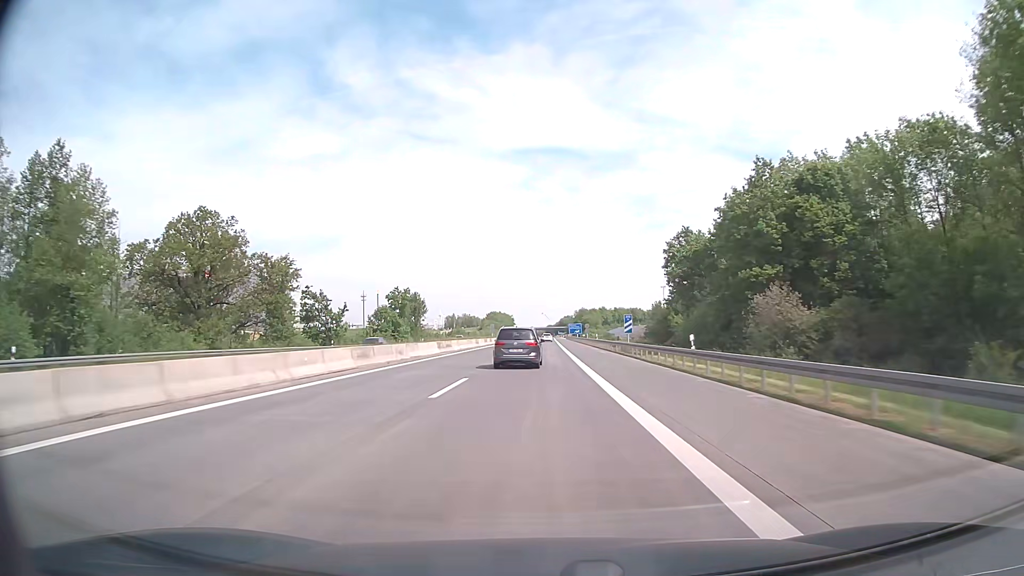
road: motorway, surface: asphalt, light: Day
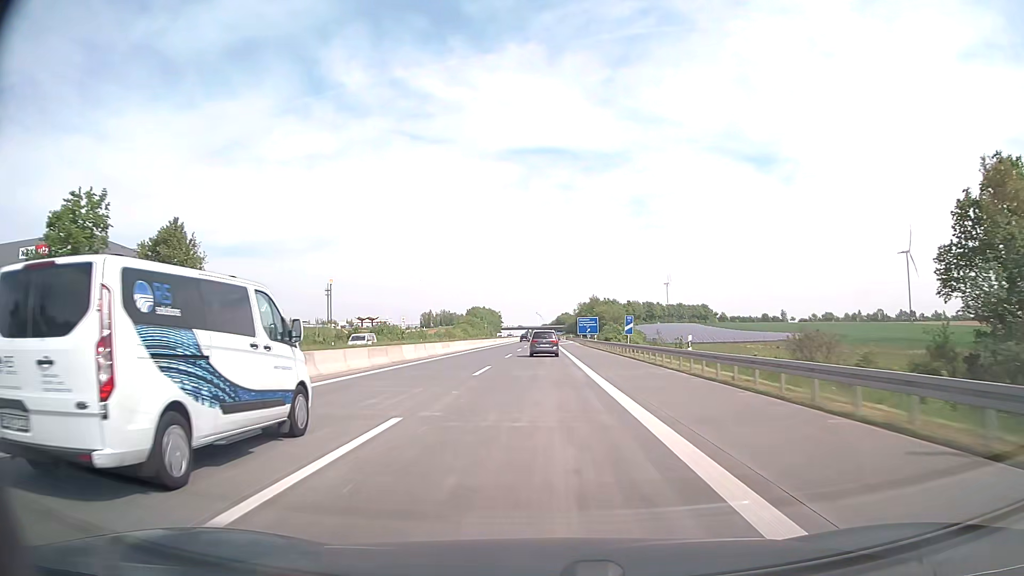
(+0.4, +99.3) m; 0°
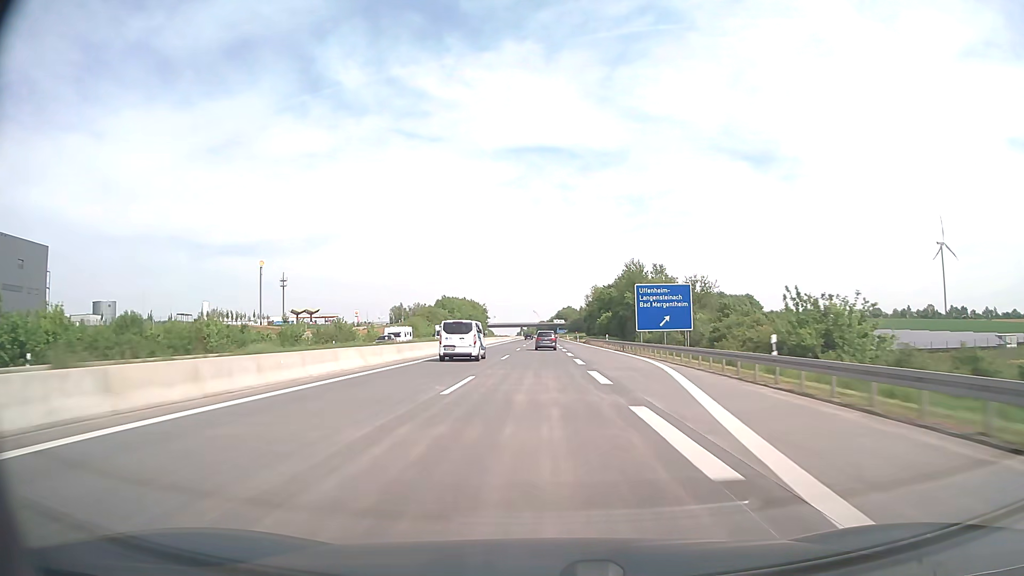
(+0.1, +99.3) m; 0°
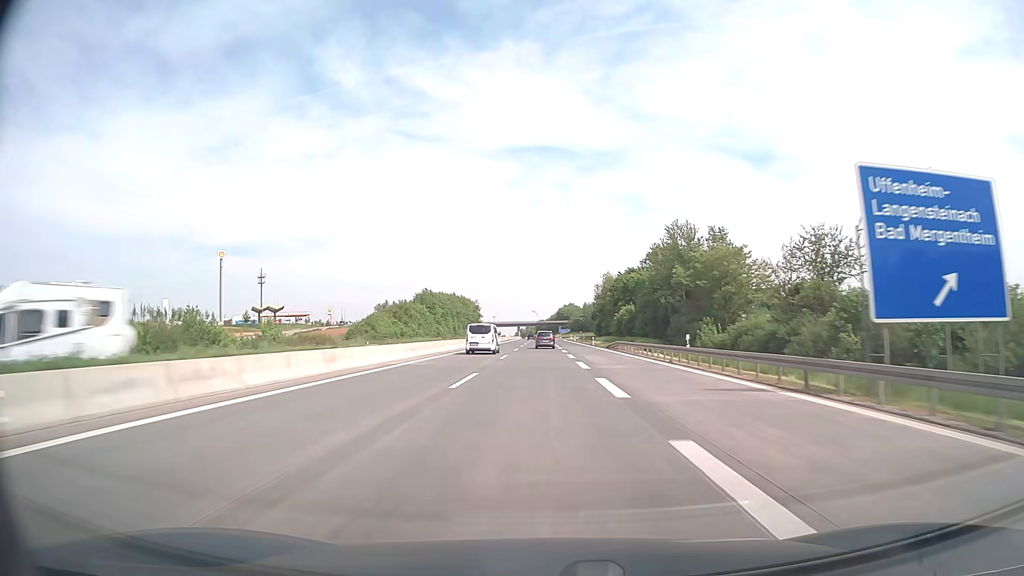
(0.0, +39.7) m; 0°
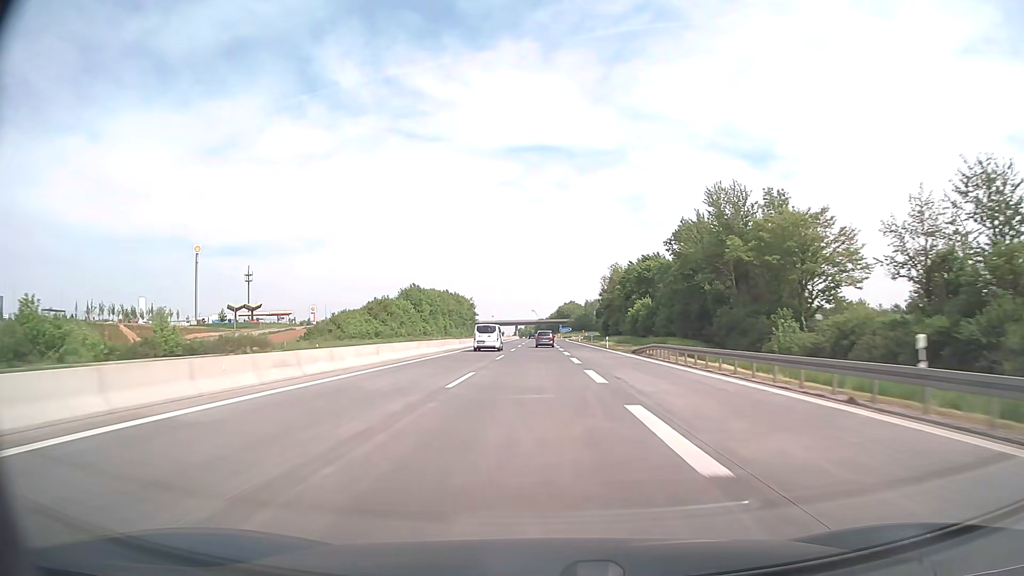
(0.0, +19.9) m; 0°
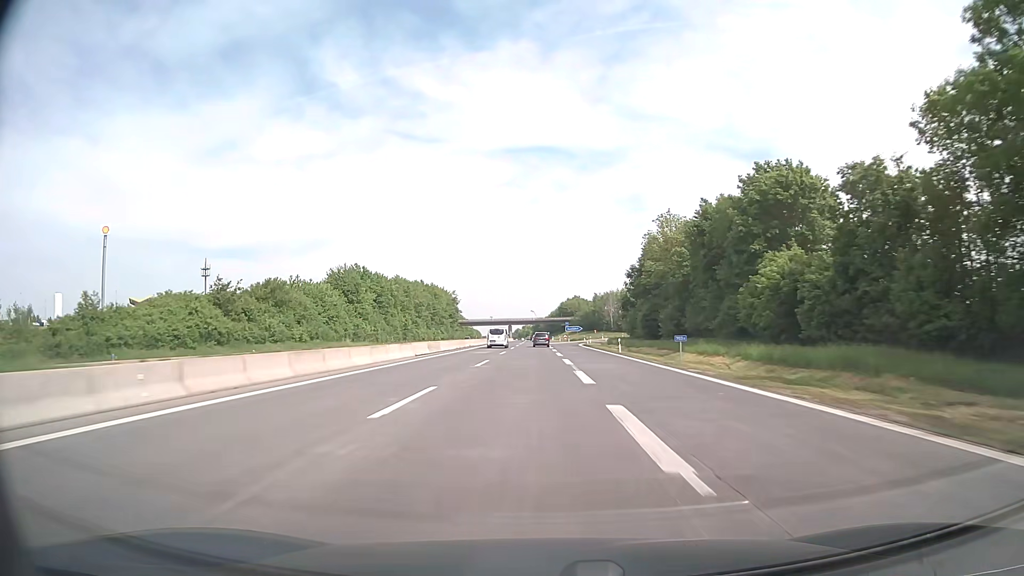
(0.0, +59.6) m; 0°
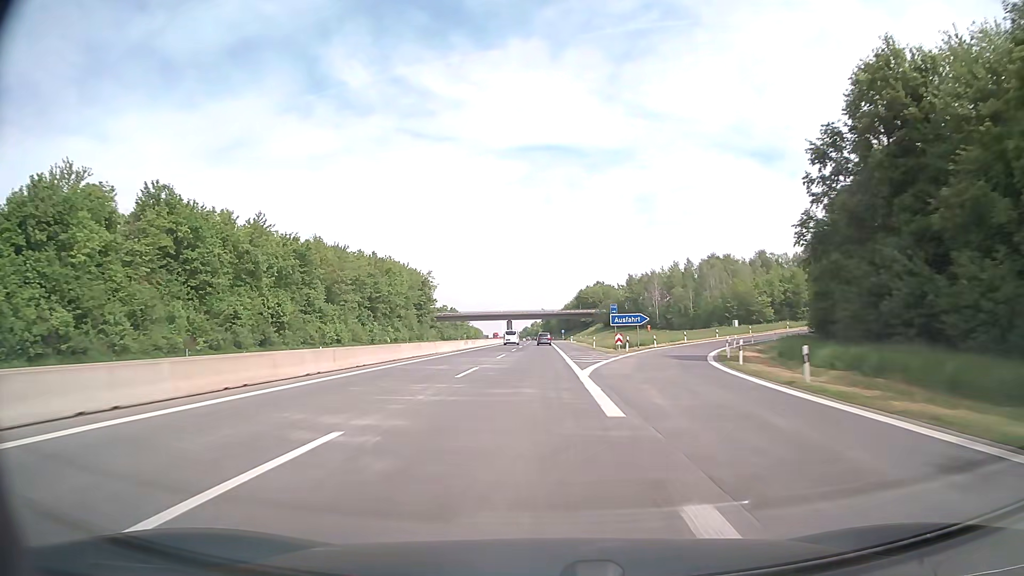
(-0.6, +79.5) m; -1°
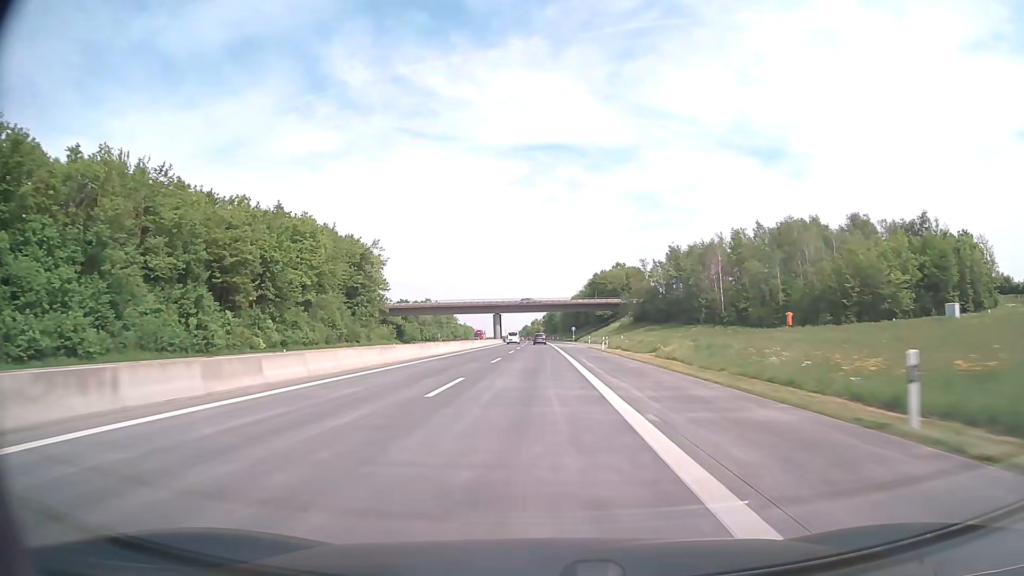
(-0.3, +59.6) m; 0°
(0, +10) (0, +20) (0, +30) (0, +40) (0, +50) (0, +60) (0, +70) (0, +80) (-1, +90) (-1, +100) m
